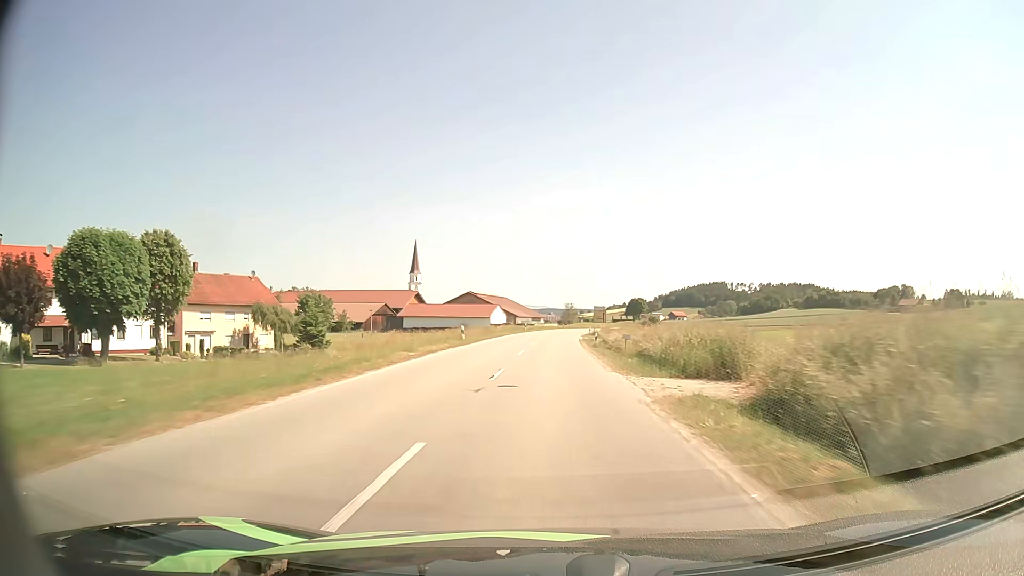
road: secondary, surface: asphalt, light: Day
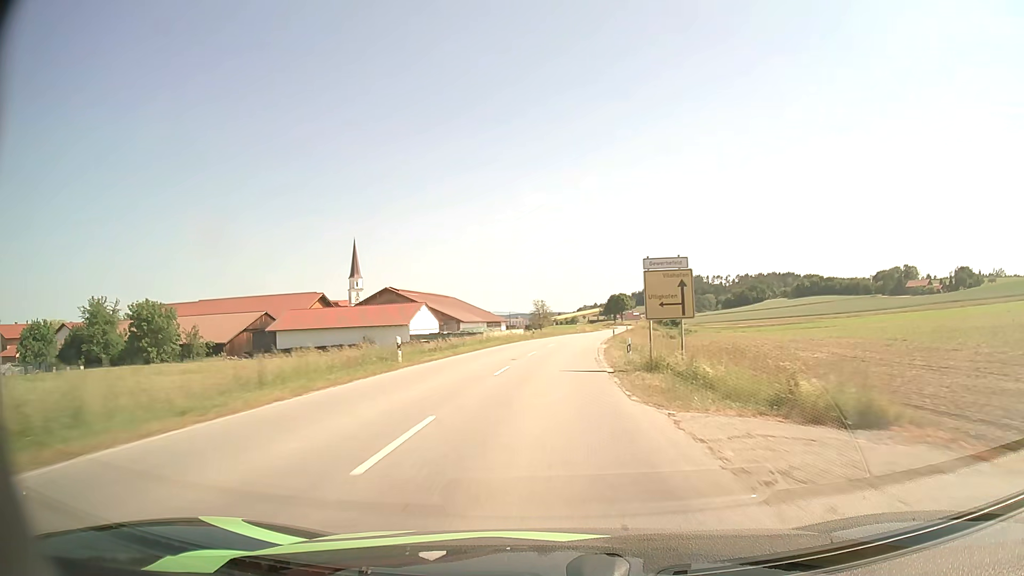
(+1.3, +57.6) m; +3°
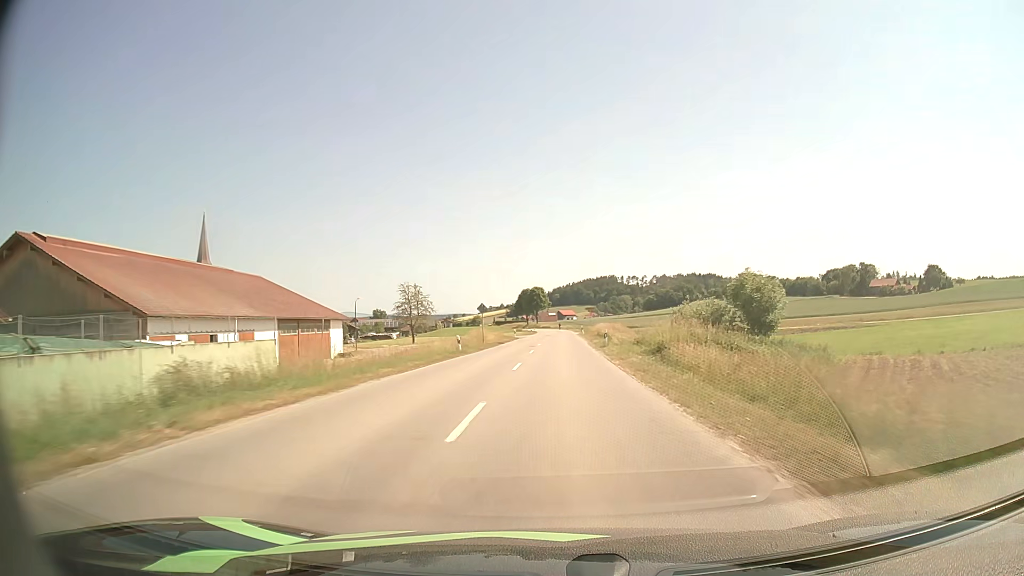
(+4.2, +70.1) m; +8°
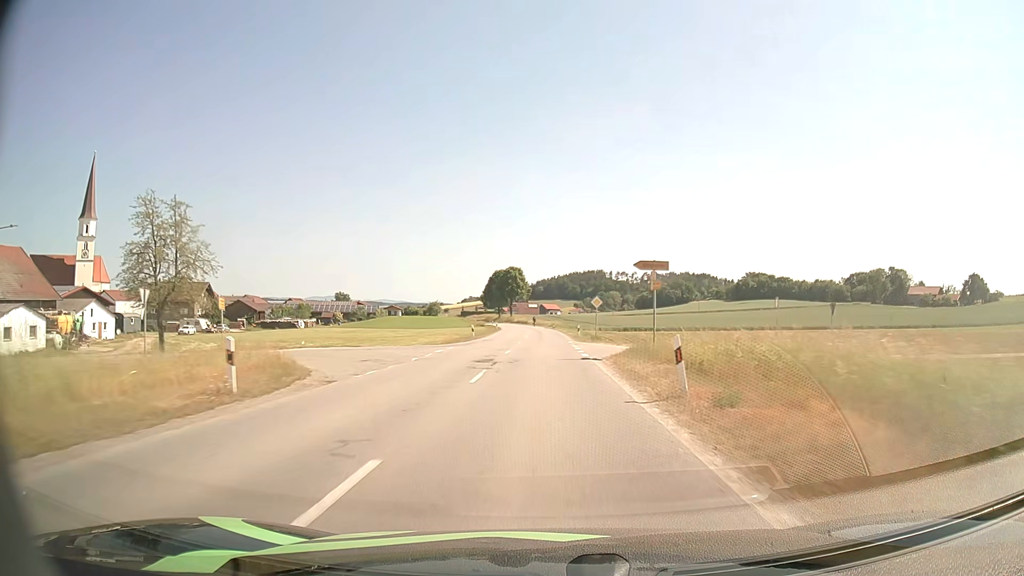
(+1.5, +64.6) m; +2°
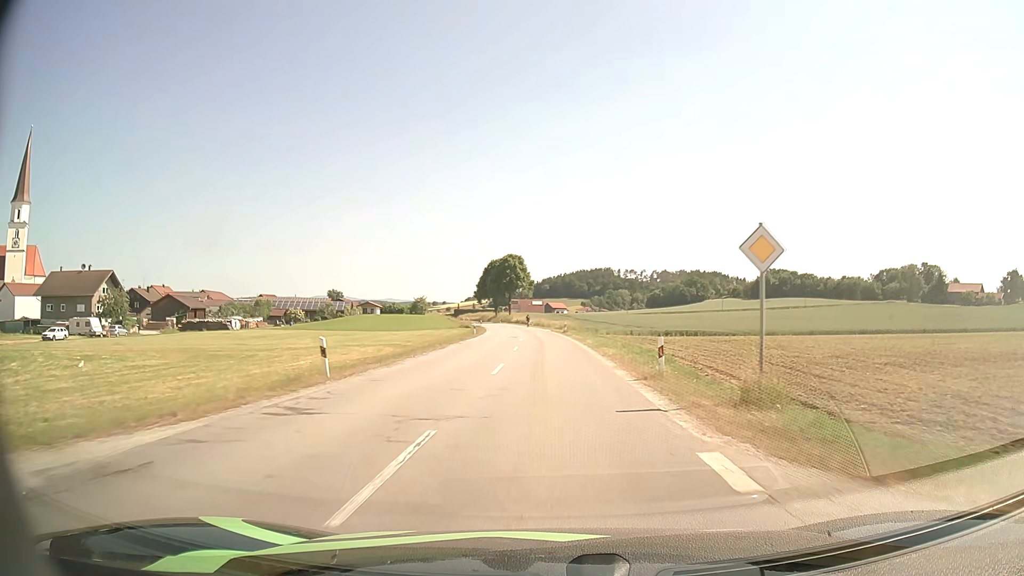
(-0.1, +33.8) m; -1°
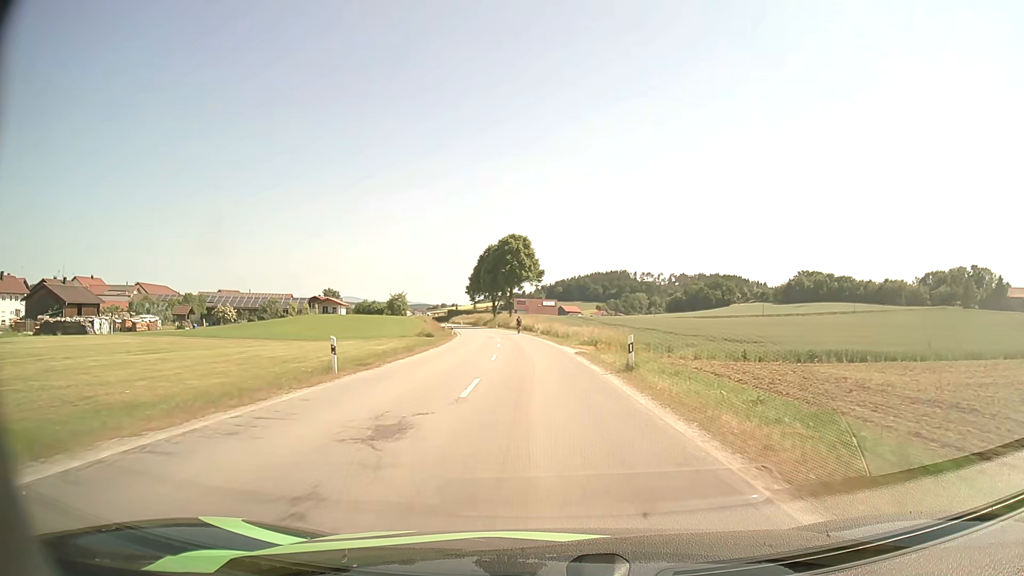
(-0.3, +40.1) m; -1°
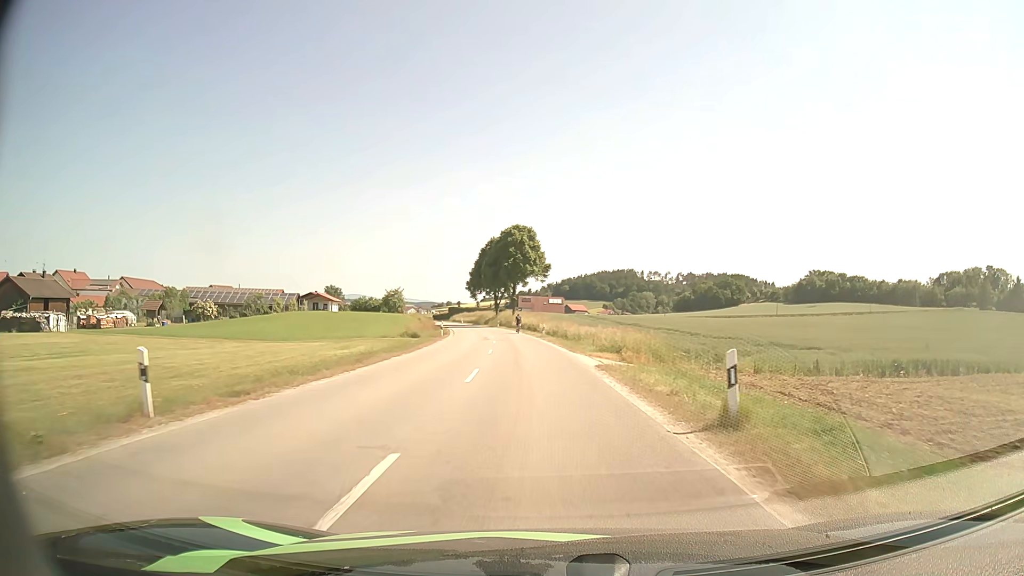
(0.0, +9.1) m; 0°
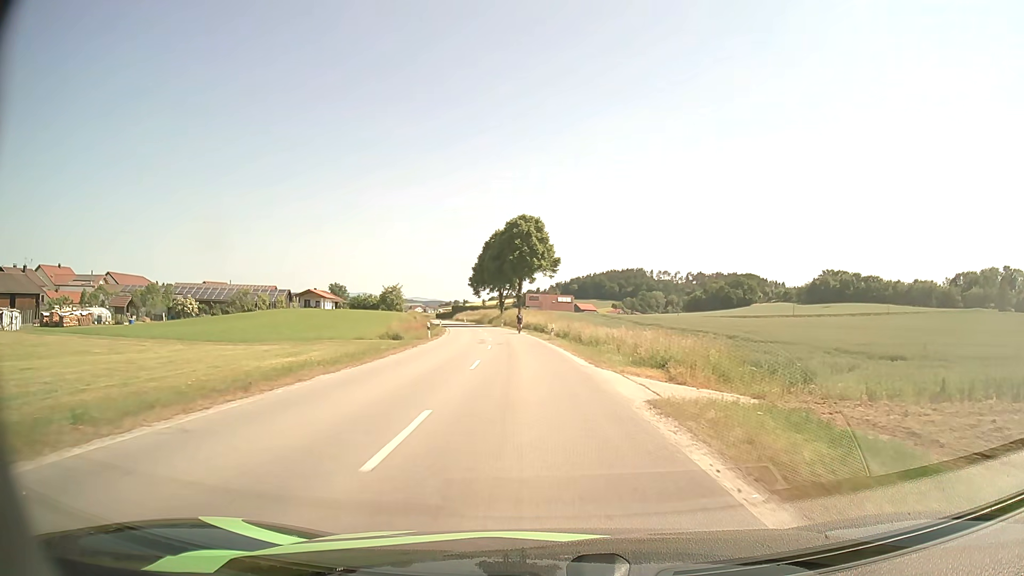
(0.0, +8.8) m; -1°
